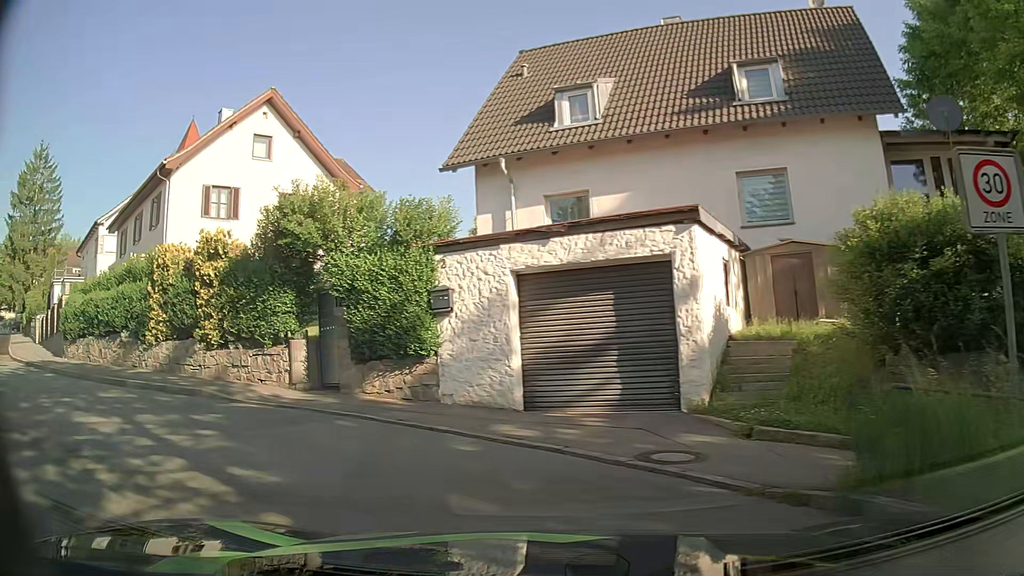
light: Day
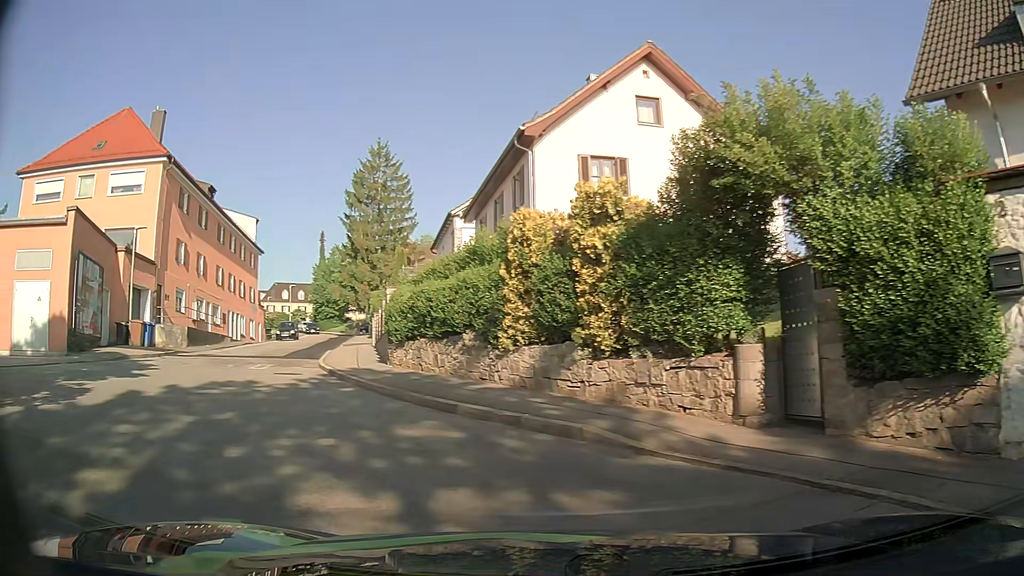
(-1.4, +5.0) m; -33°
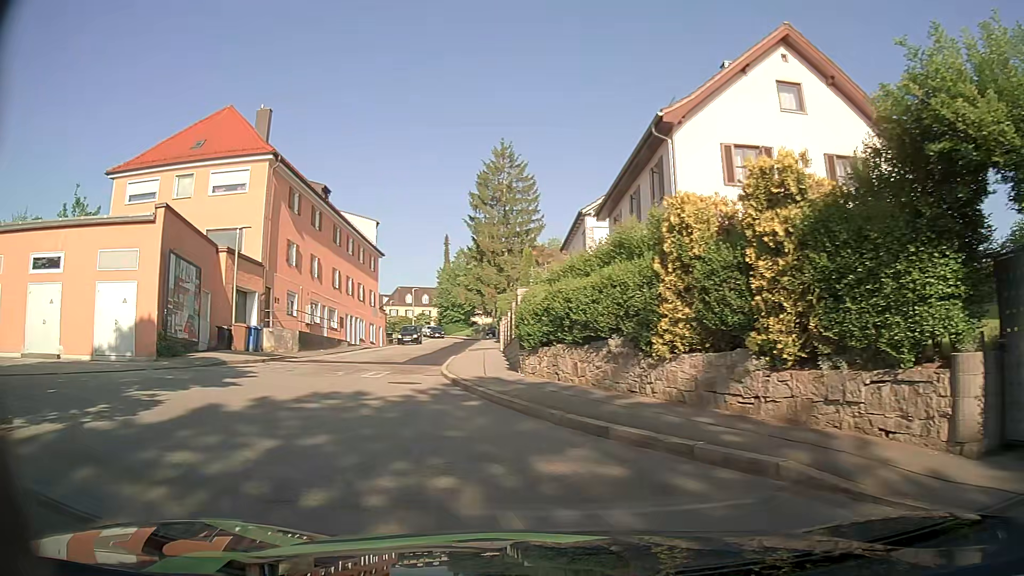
(-0.1, +1.8) m; -10°
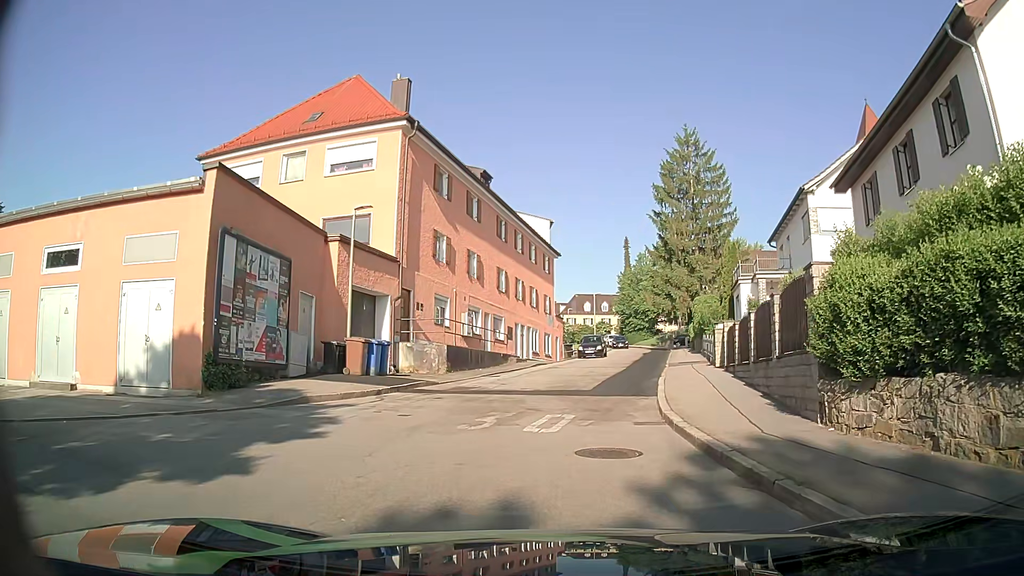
(-1.5, +7.8) m; -15°
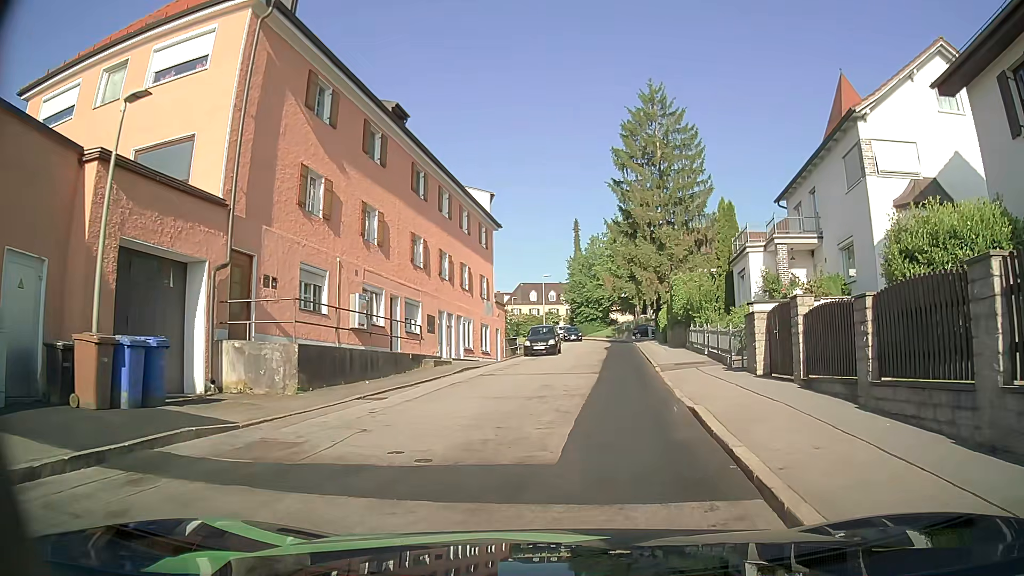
(+0.2, +10.5) m; +4°
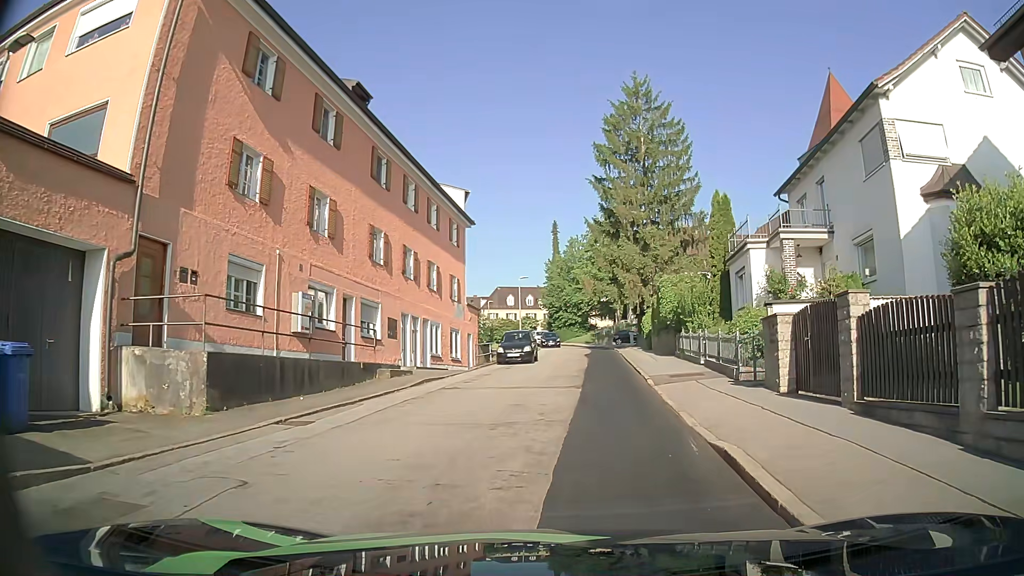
(0.0, +3.1) m; +2°
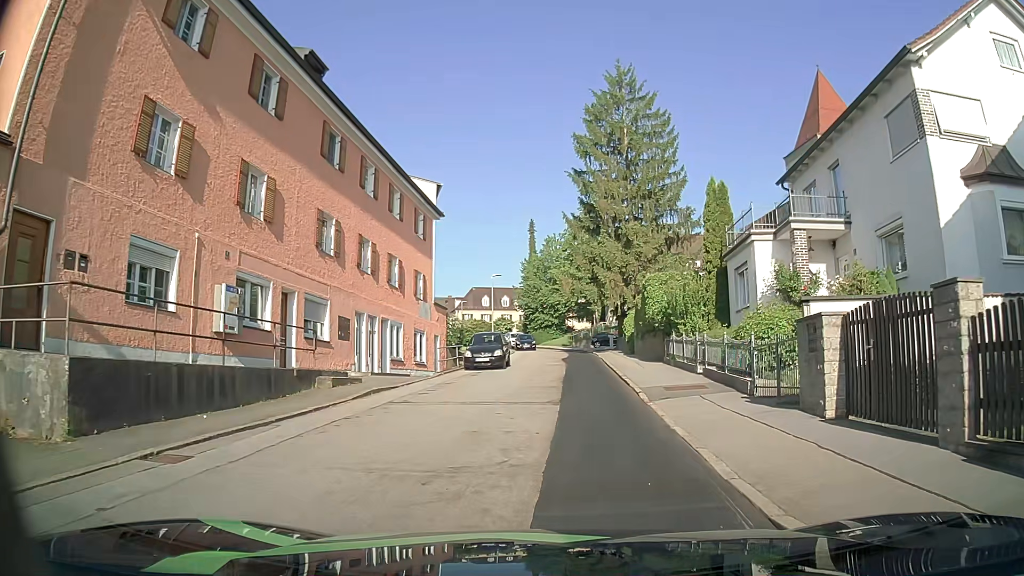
(0.0, +3.2) m; +1°
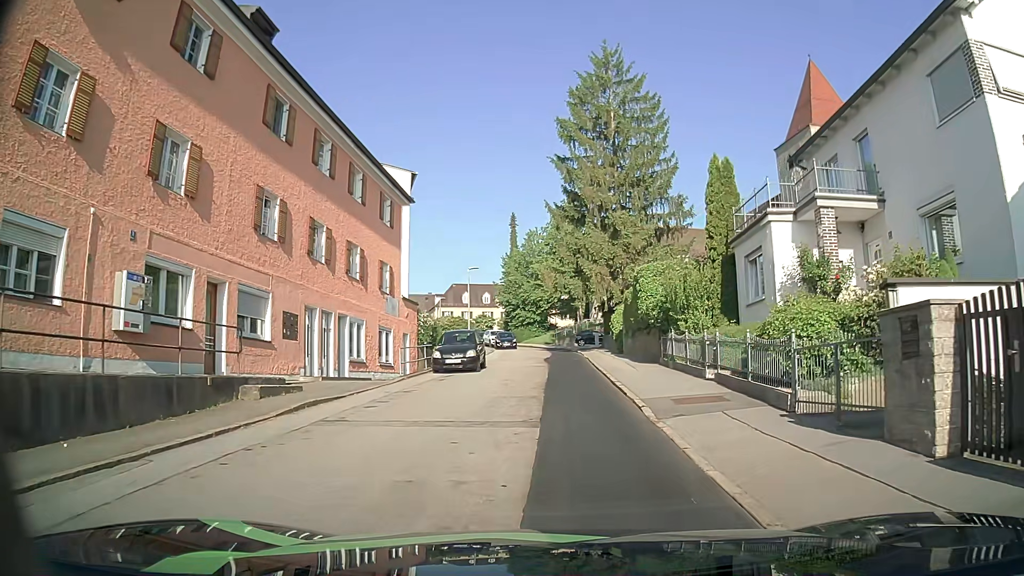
(+0.1, +3.3) m; +3°
